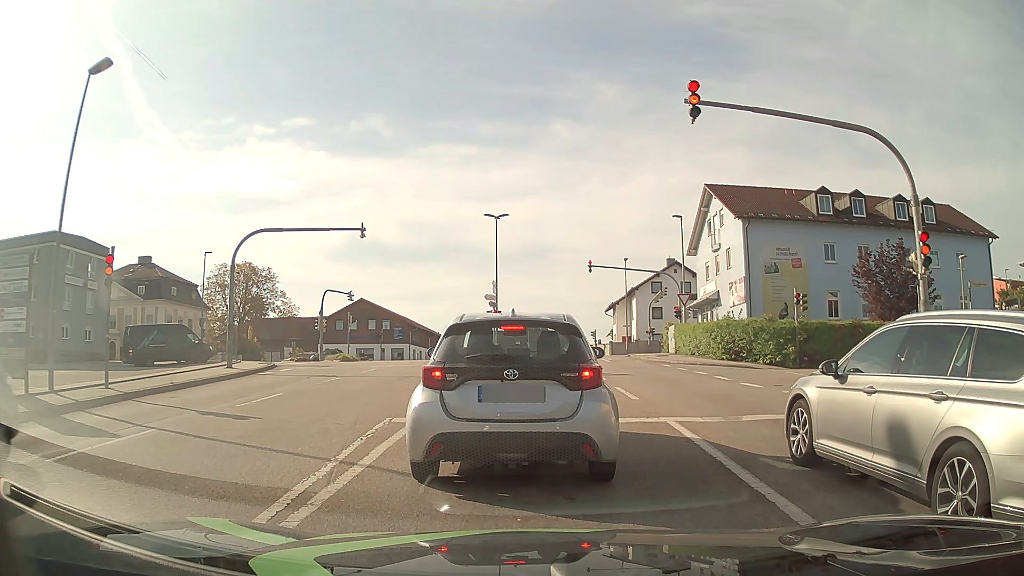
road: tertiary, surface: asphalt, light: Day
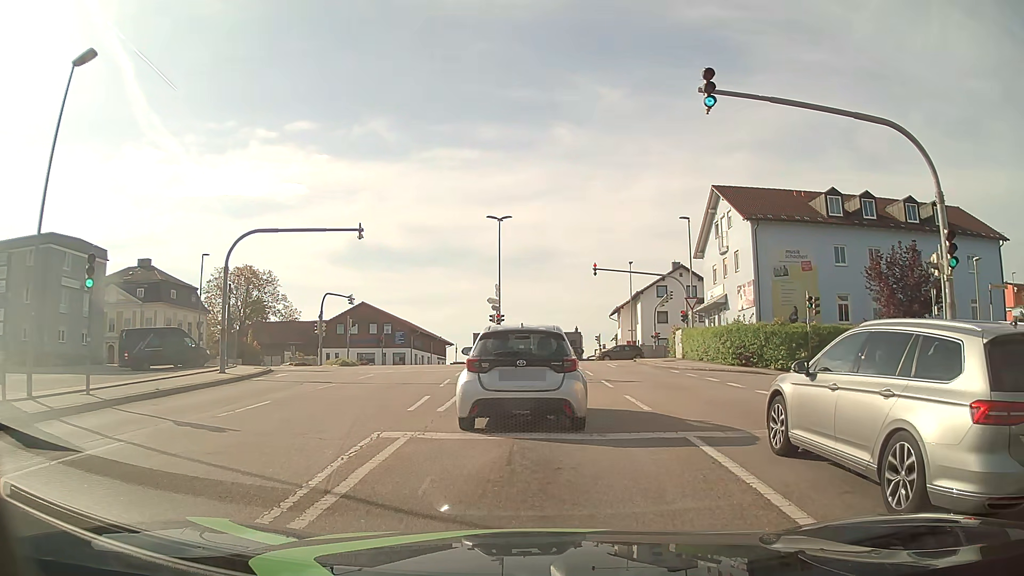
(0.0, +1.1) m; 0°
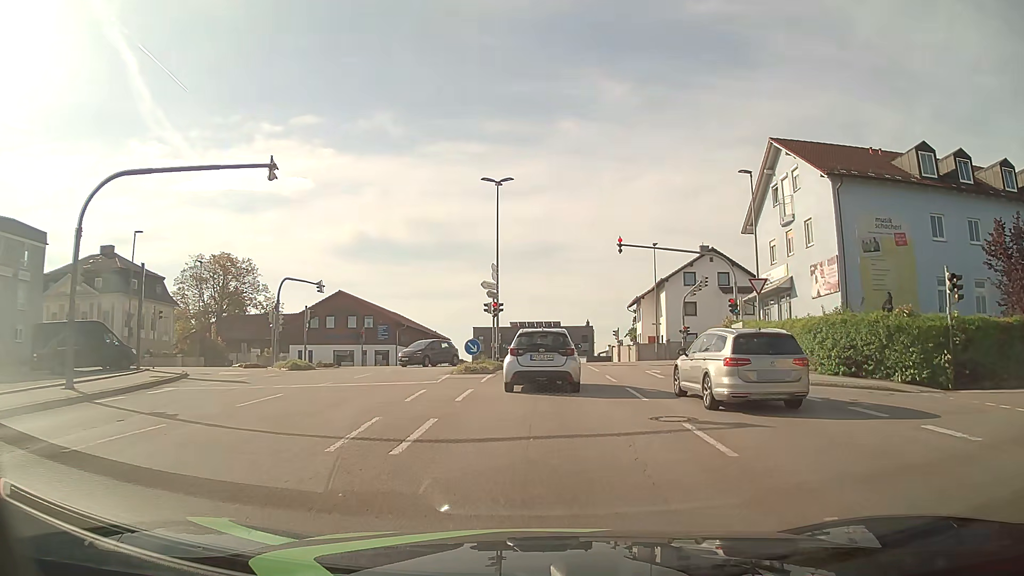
(-0.1, +10.9) m; -1°
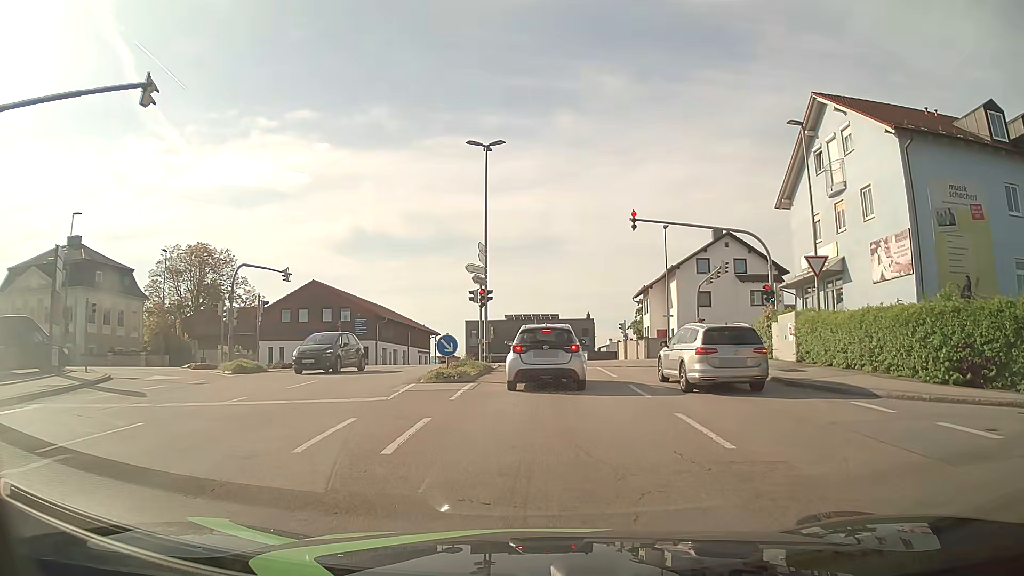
(0.0, +6.3) m; 0°
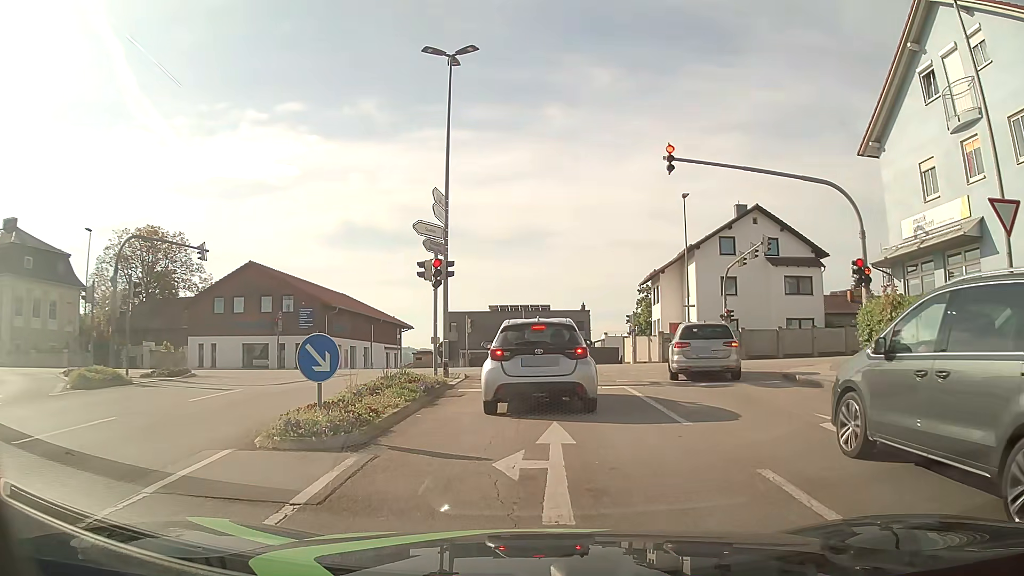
(+0.2, +10.1) m; +1°
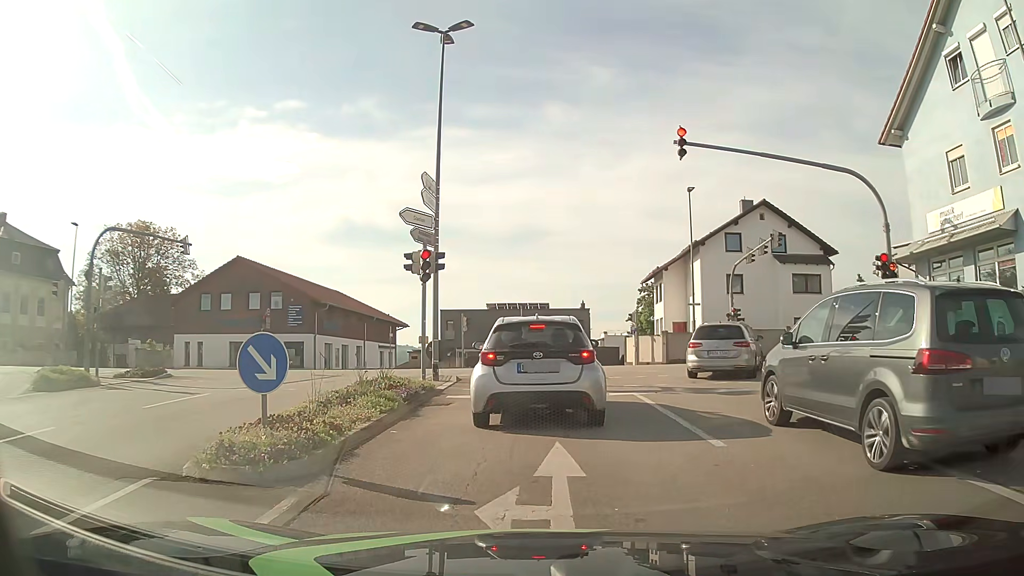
(0.0, +1.7) m; 0°
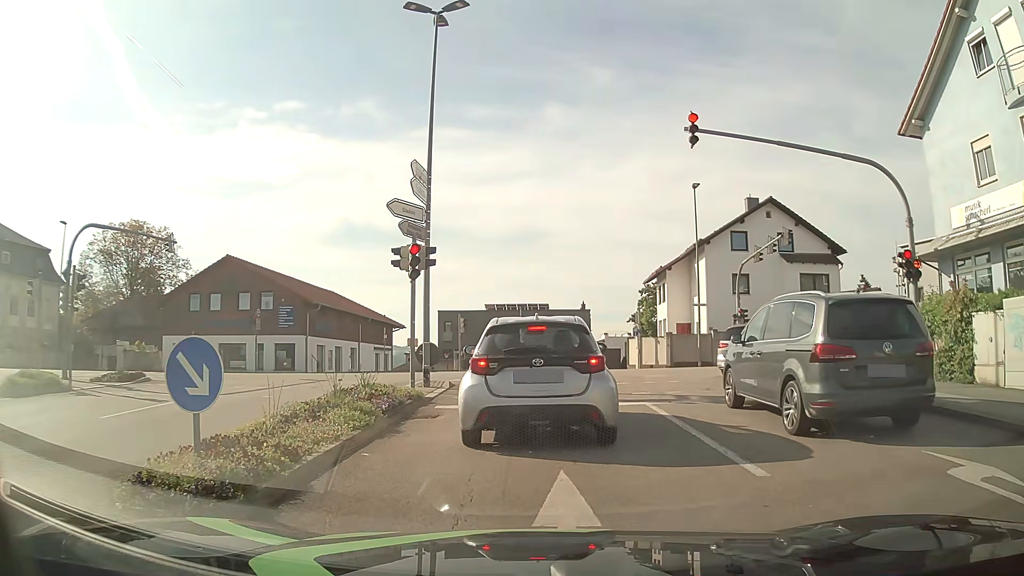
(0.0, +1.4) m; -1°
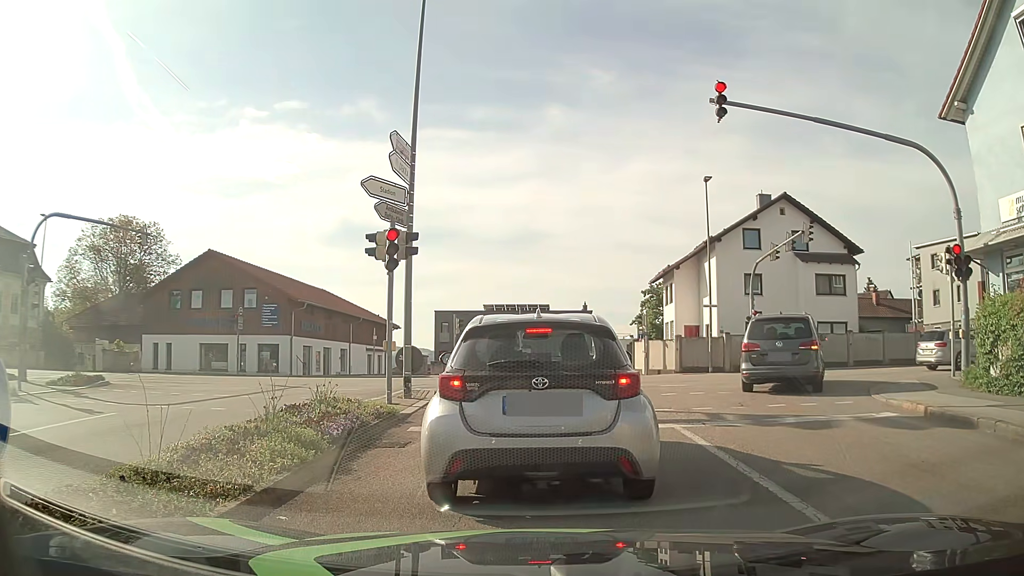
(0.0, +2.3) m; 0°
(0, +10) (0, +20) (-5, +28) (-14, +32) (-24, +33) (-34, +33) (-44, +33) (-54, +32) (-64, +32) (-74, +31) m
